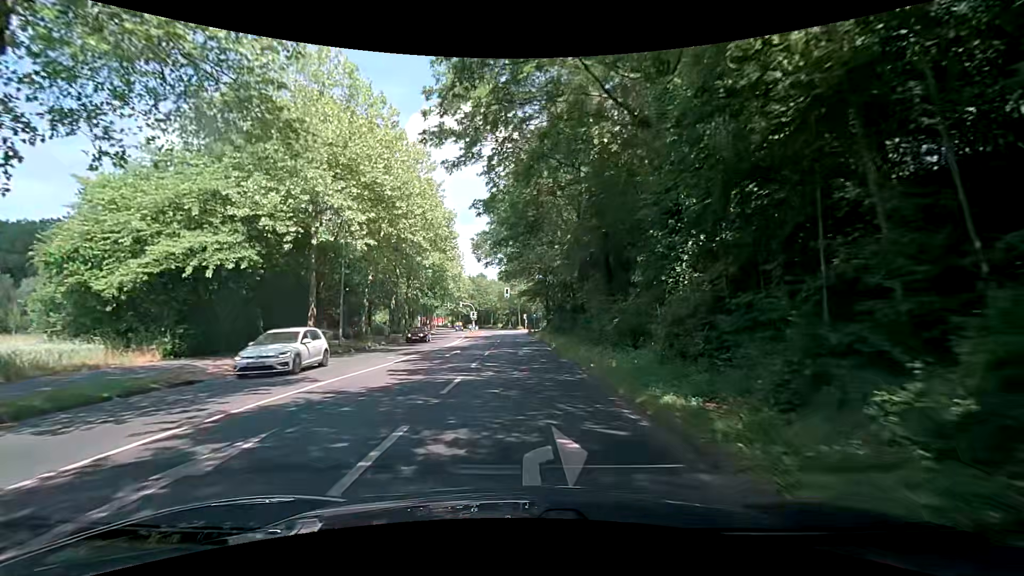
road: secondary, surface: asphalt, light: Day
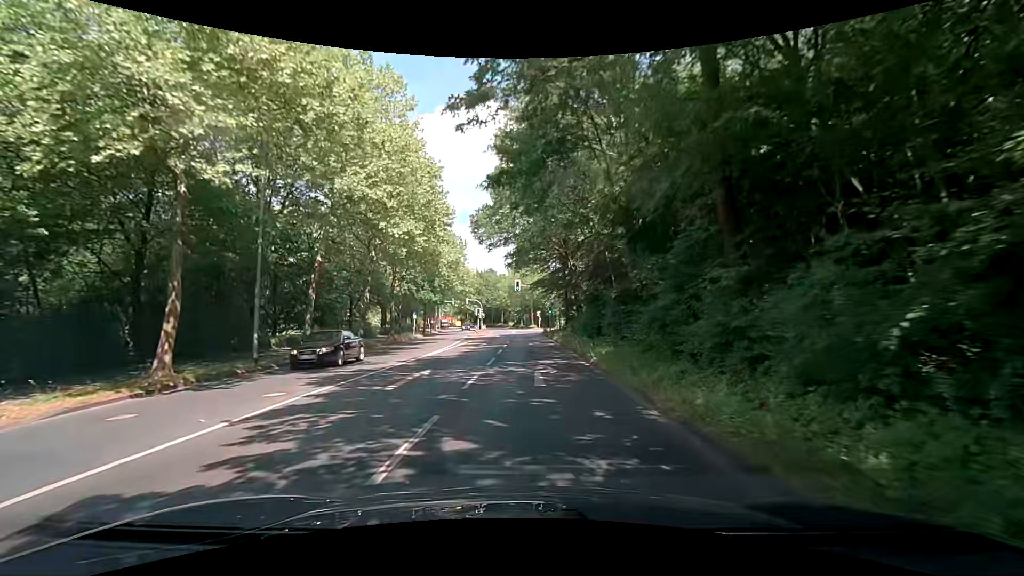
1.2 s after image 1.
(-0.4, +11.2) m; -2°
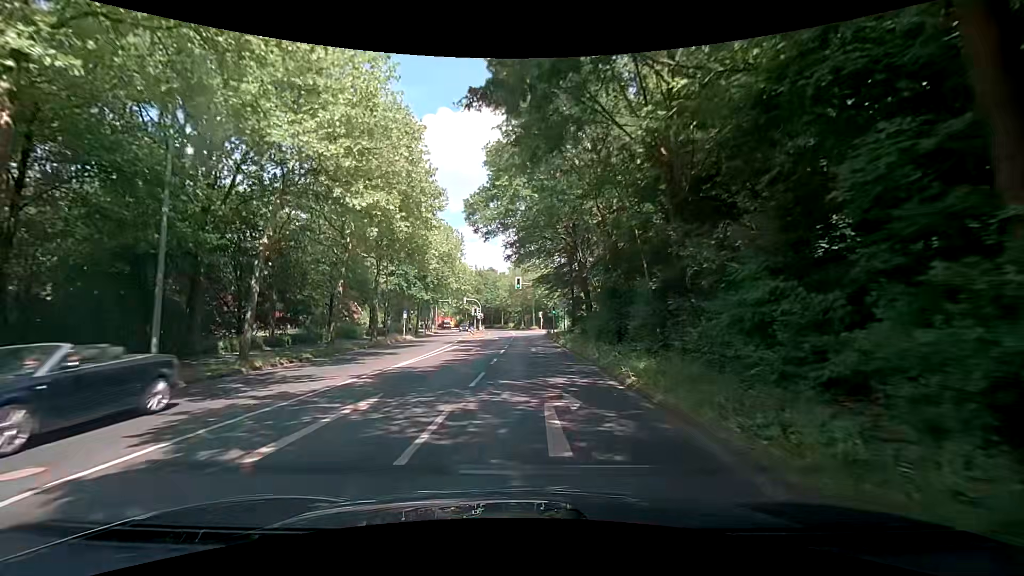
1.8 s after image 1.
(-0.1, +5.5) m; -2°
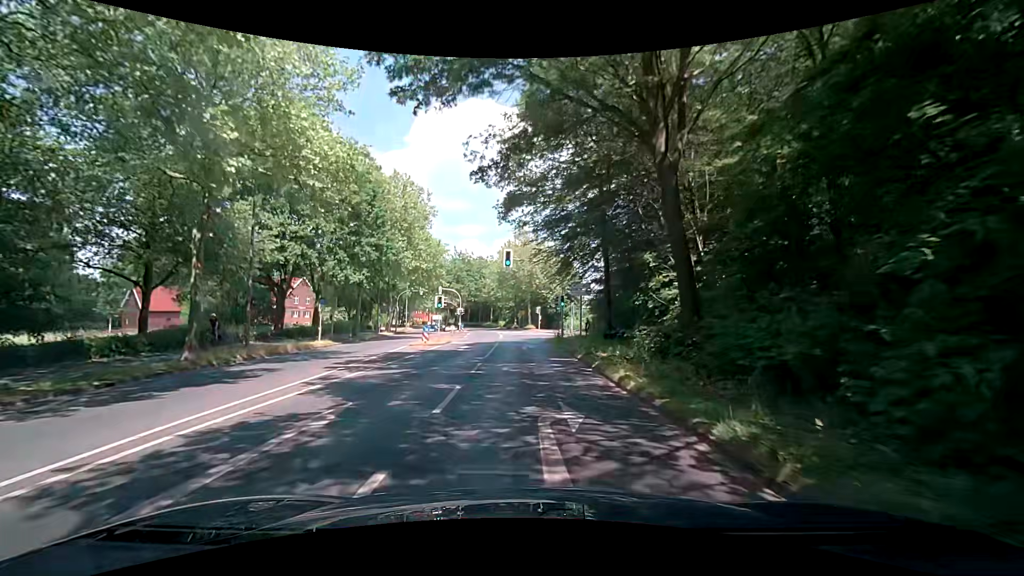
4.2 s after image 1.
(+0.3, +21.4) m; +1°
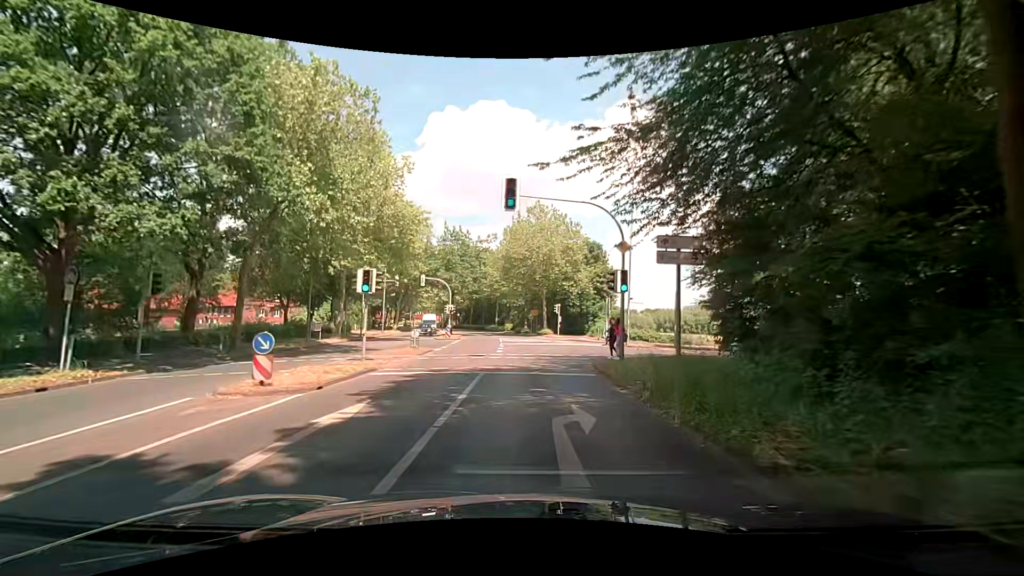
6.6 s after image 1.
(-0.1, +19.6) m; 0°
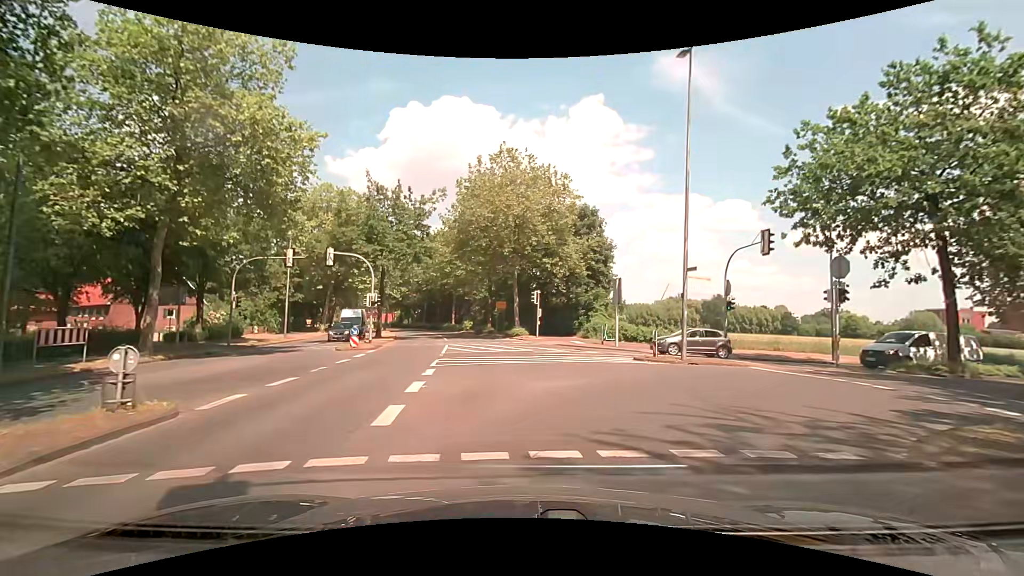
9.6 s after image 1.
(-0.3, +17.3) m; +2°
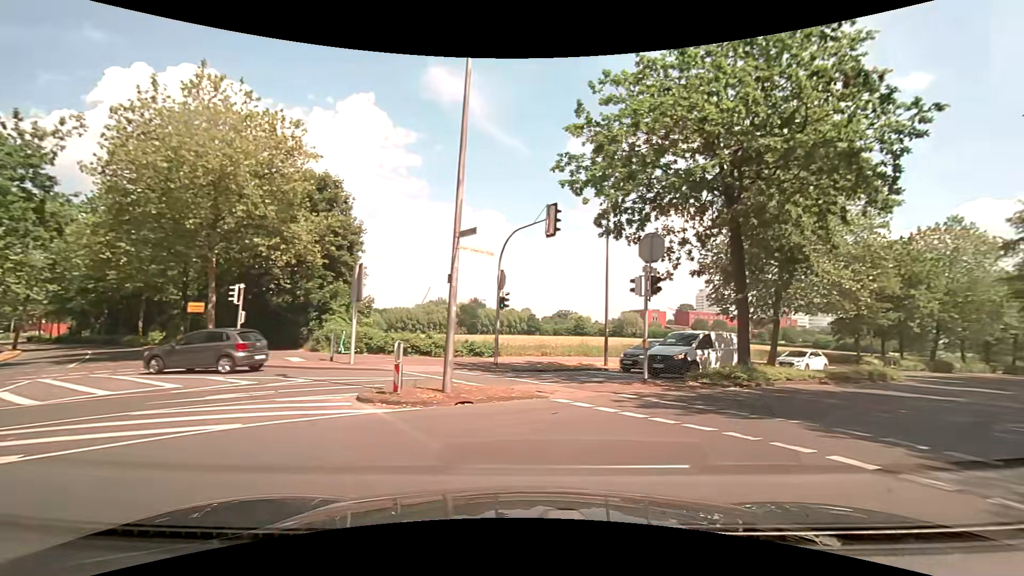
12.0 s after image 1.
(+1.7, +8.7) m; +25°
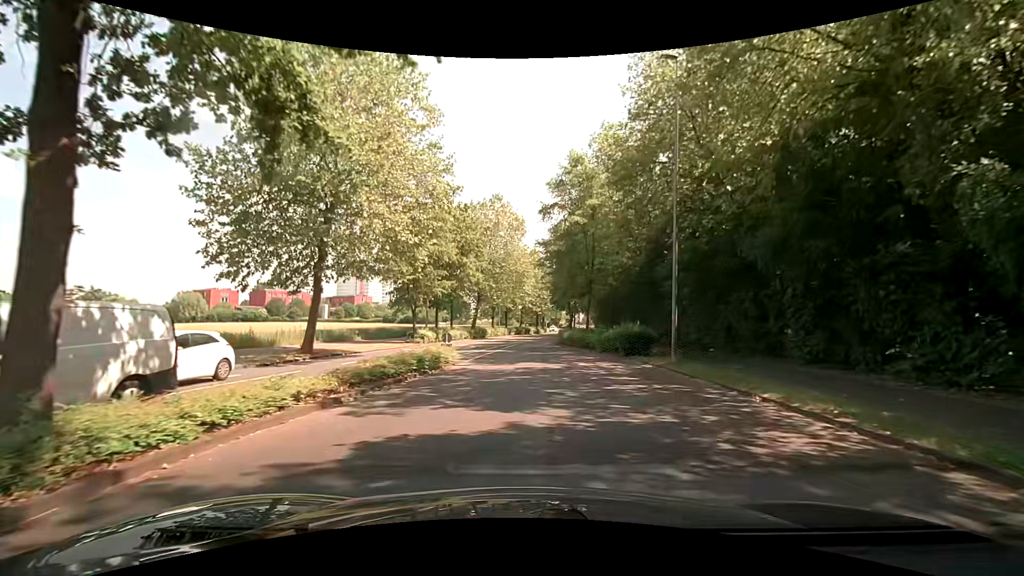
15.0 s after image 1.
(+6.8, +12.0) m; +47°
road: tertiary
(0, +10) (0, +20) (+1, +30) (+1, +40) (+2, +50) (+3, +60) (+4, +70) (+5, +80) (+7, +90) (+8, +100) m
